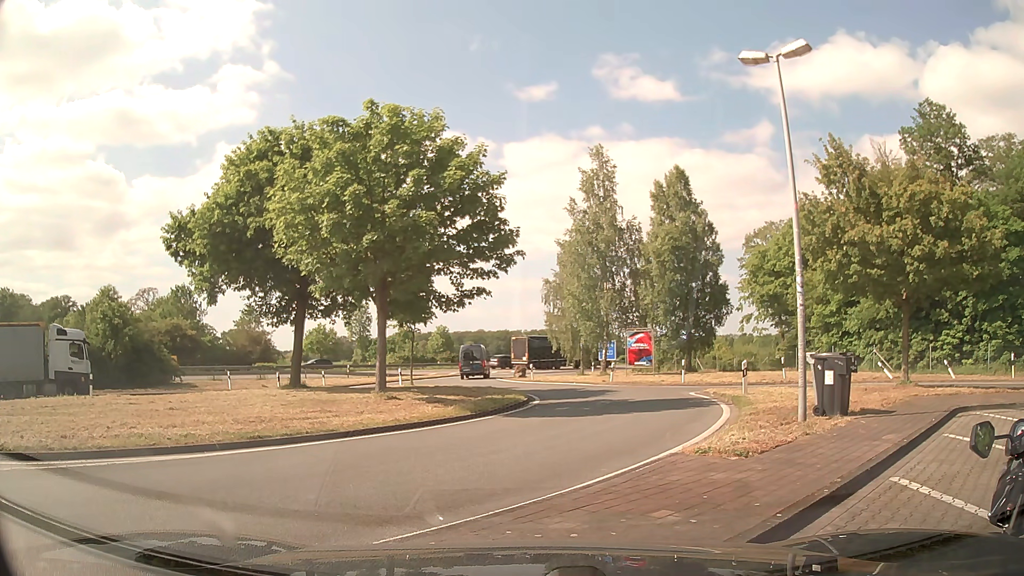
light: Day
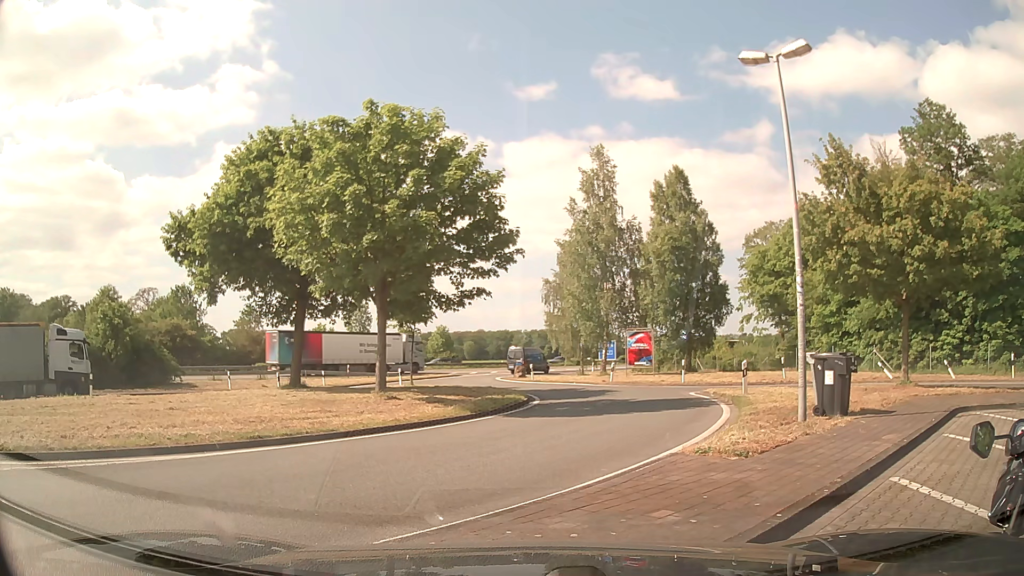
(0.0, 0.0) m; 0°
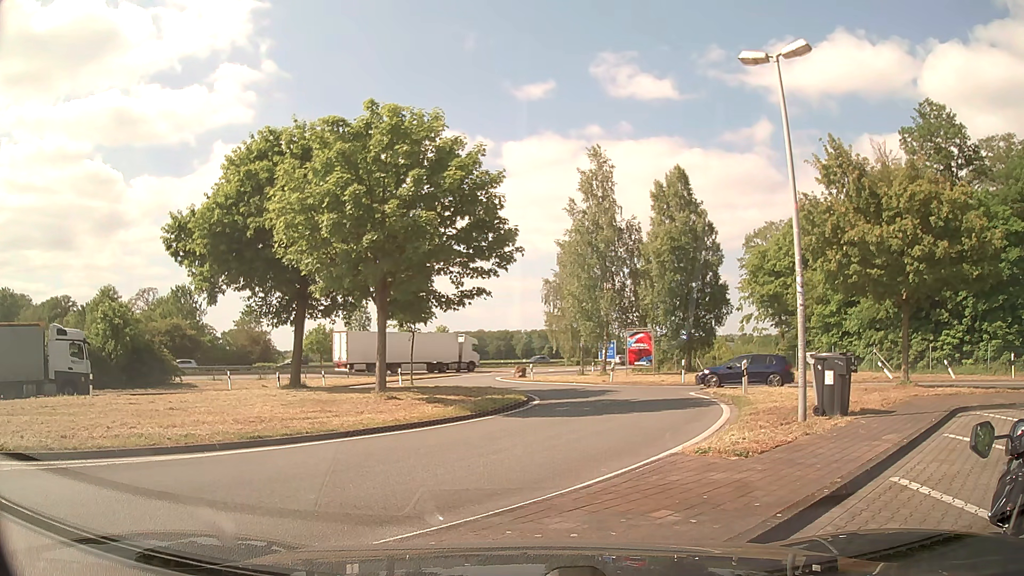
(0.0, 0.0) m; 0°
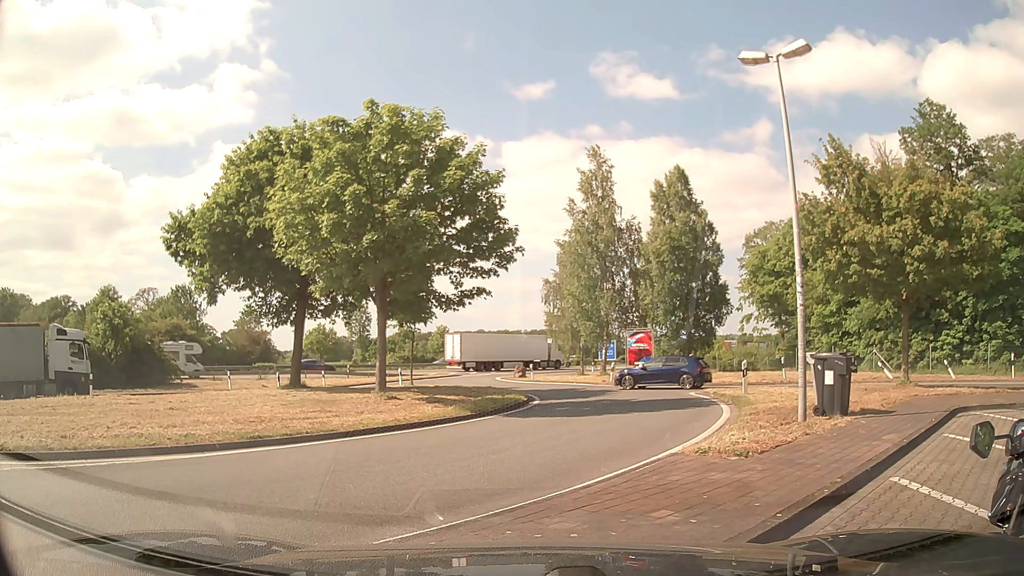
(0.0, 0.0) m; 0°
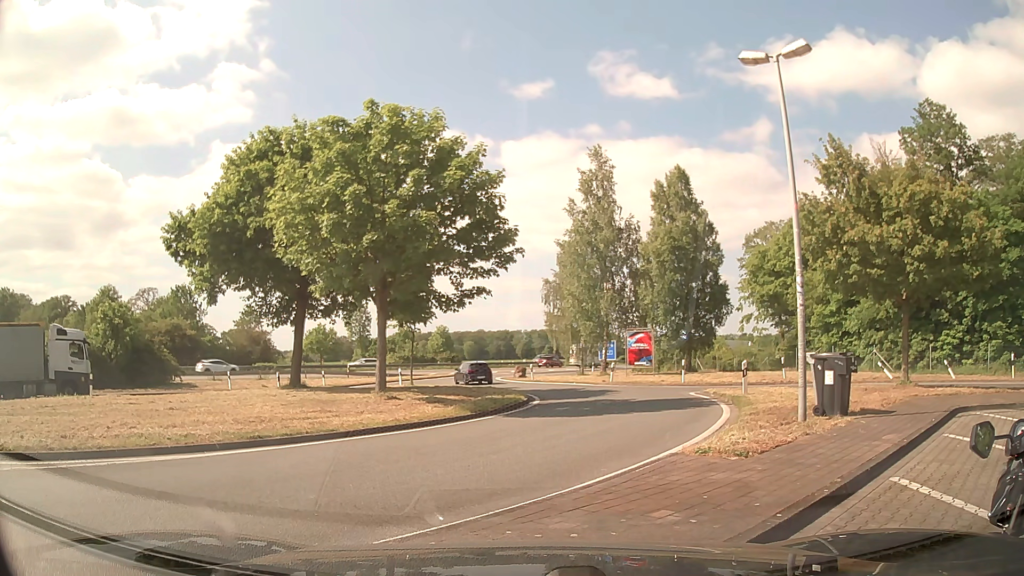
(0.0, 0.0) m; 0°
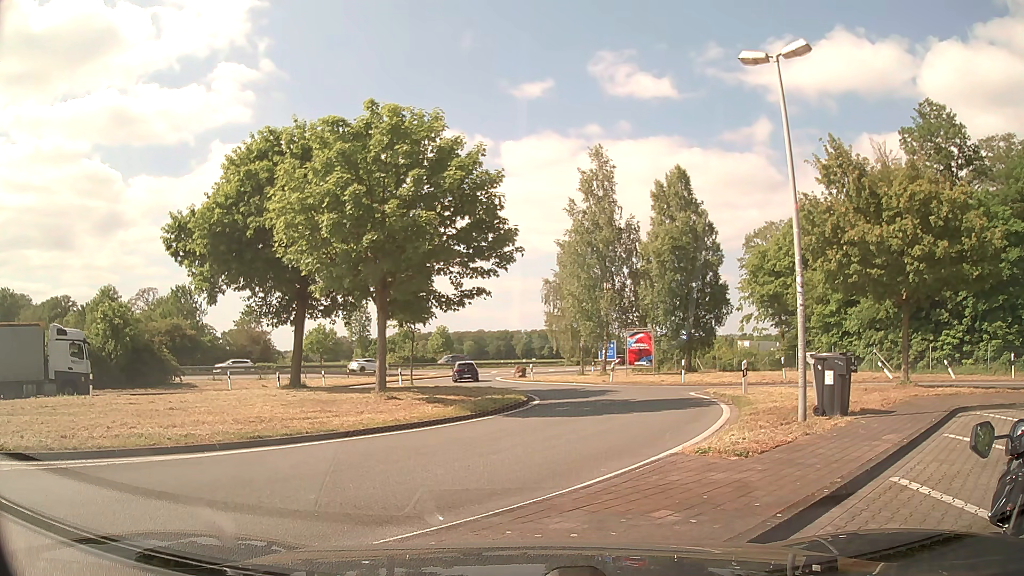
(0.0, 0.0) m; 0°
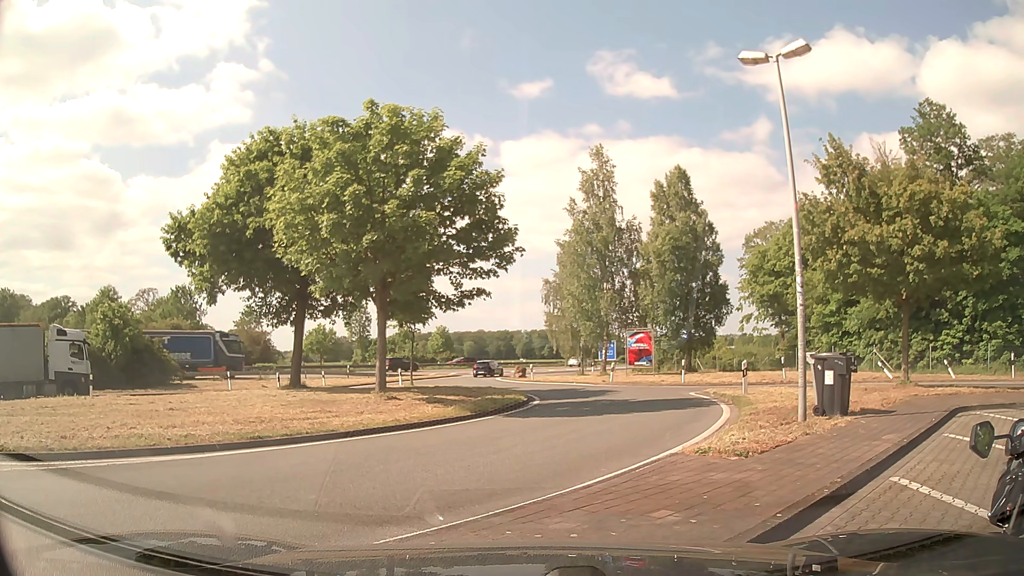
(0.0, 0.0) m; 0°
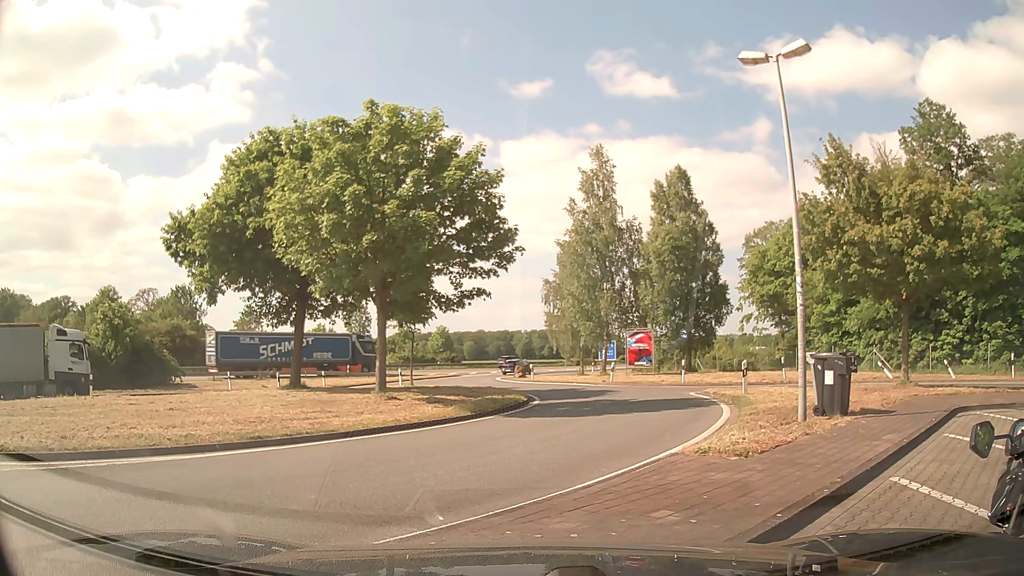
(0.0, 0.0) m; 0°
